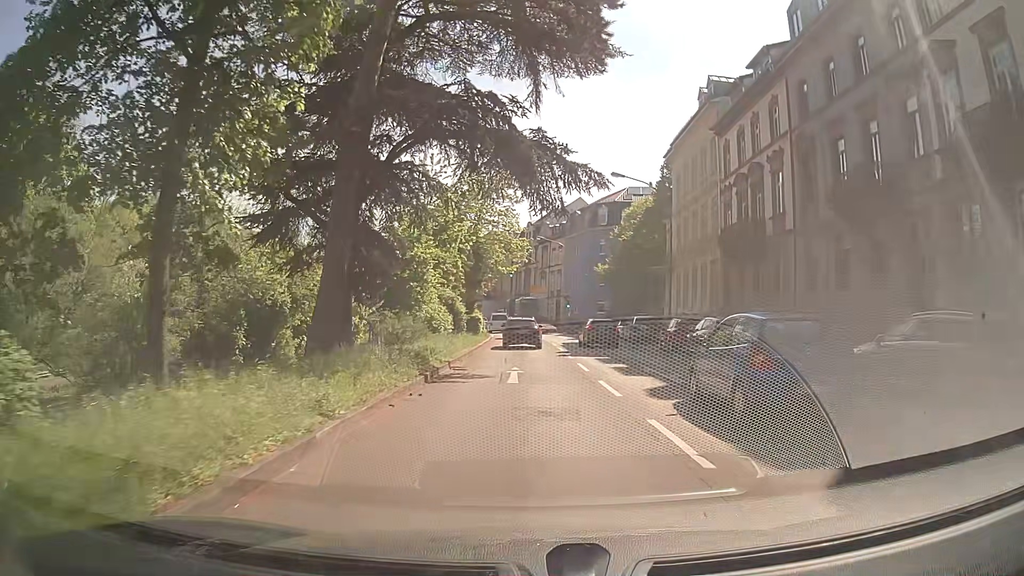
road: primary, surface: asphalt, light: Day
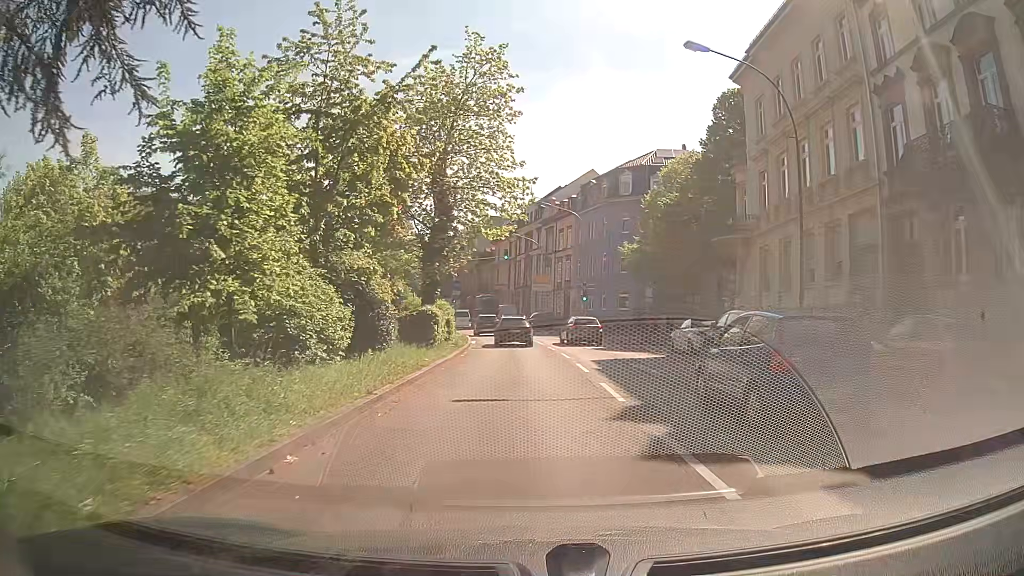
(-0.2, +19.1) m; -1°
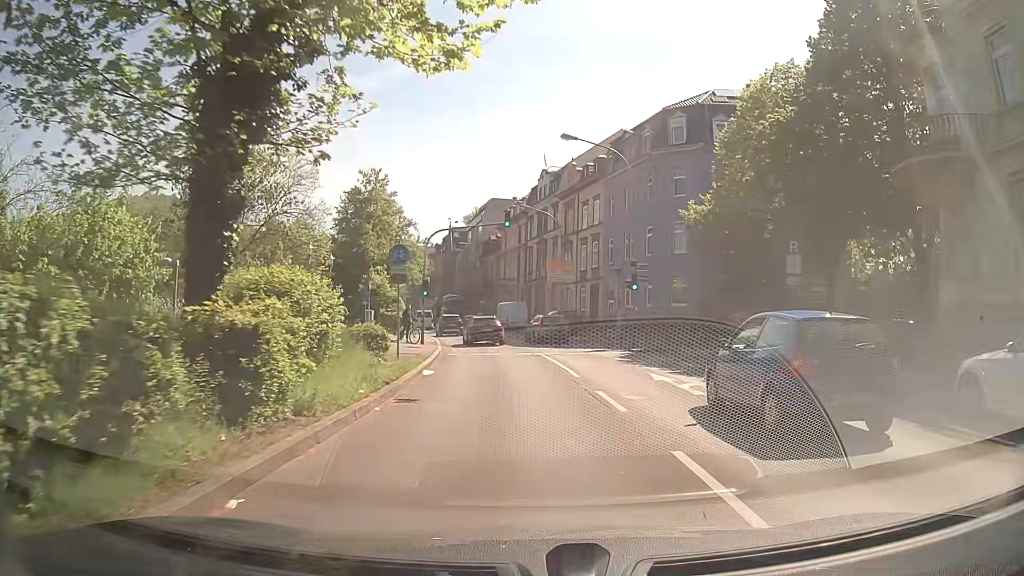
(+0.2, +19.1) m; -1°
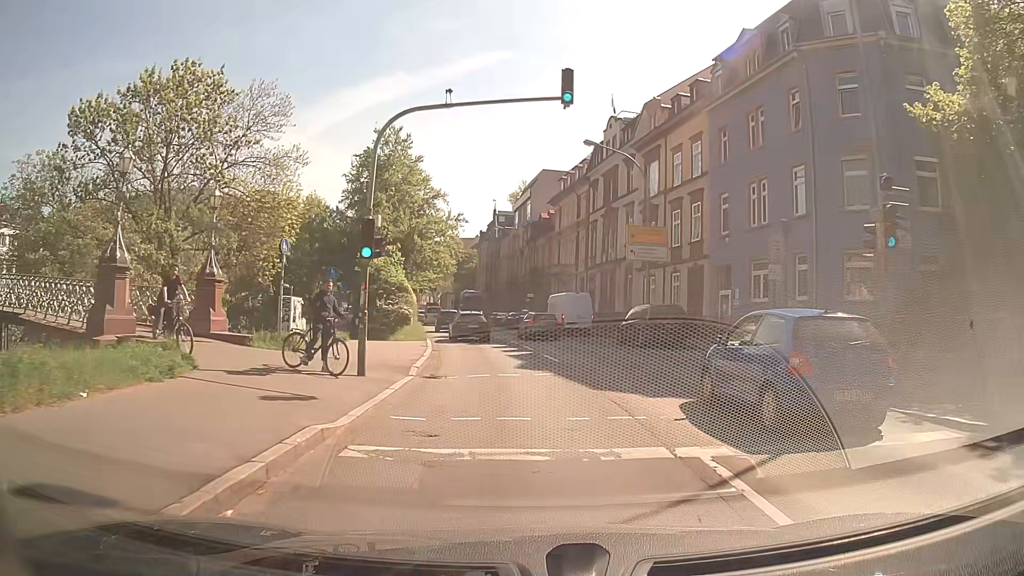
(-0.4, +19.2) m; -5°
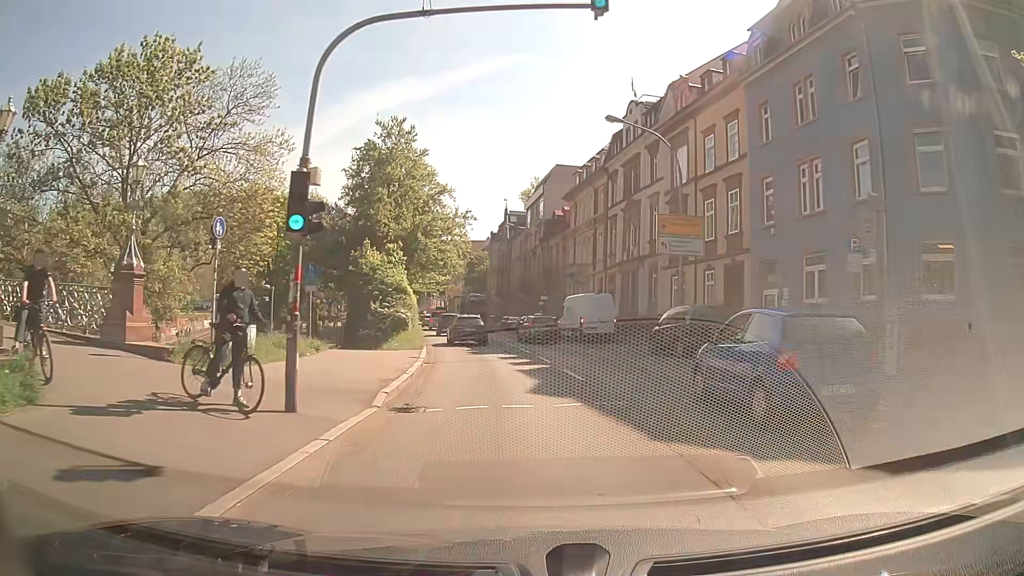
(0.0, +4.8) m; -1°
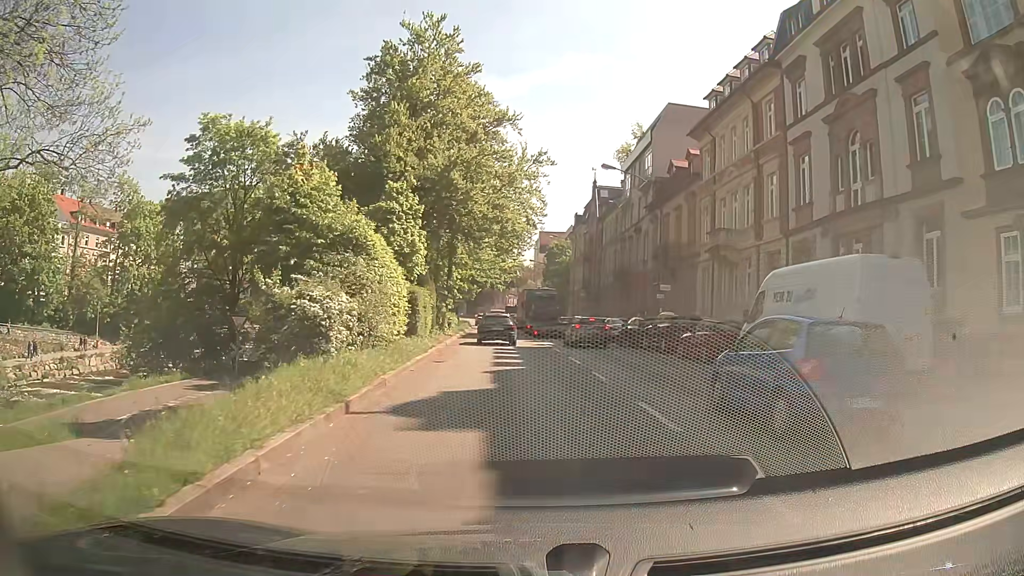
(-1.1, +24.0) m; -6°
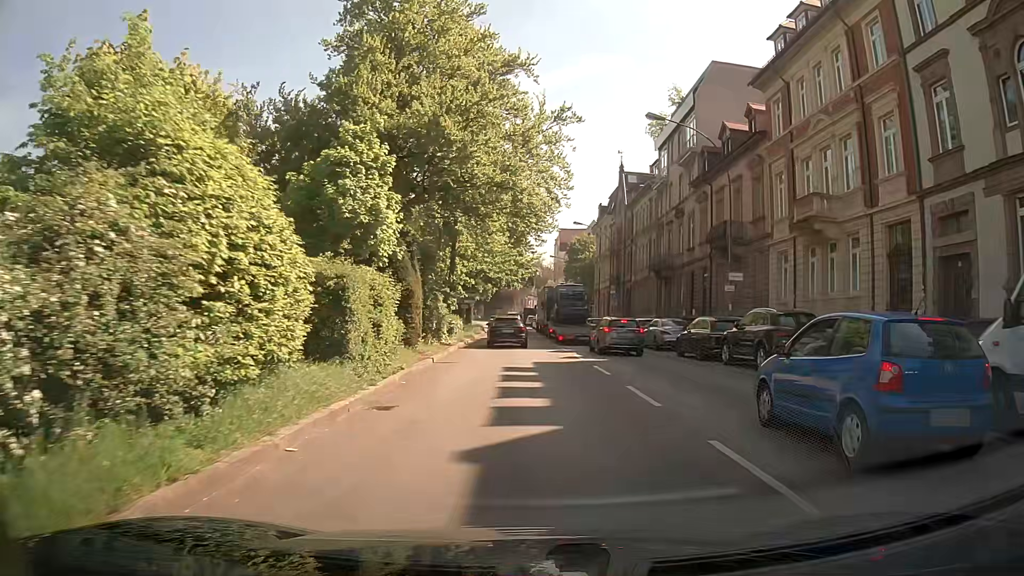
(-0.1, +9.6) m; -2°
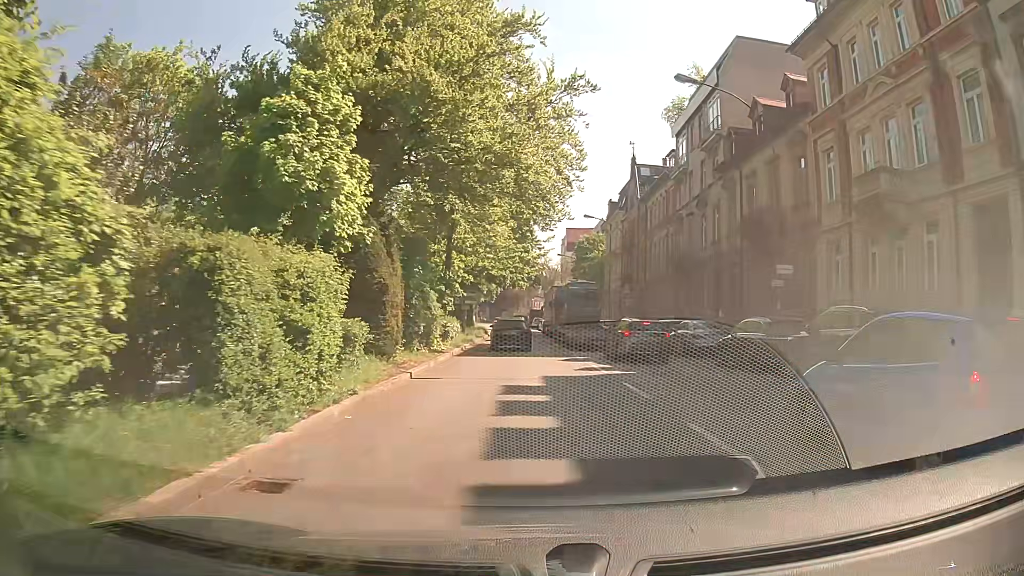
(0.0, +4.8) m; 0°
(0, +10) (0, +20) (0, +30) (-1, +40) (-1, +50) (-1, +60) (-1, +70) (-2, +80) (-2, +90) (-2, +100) m
